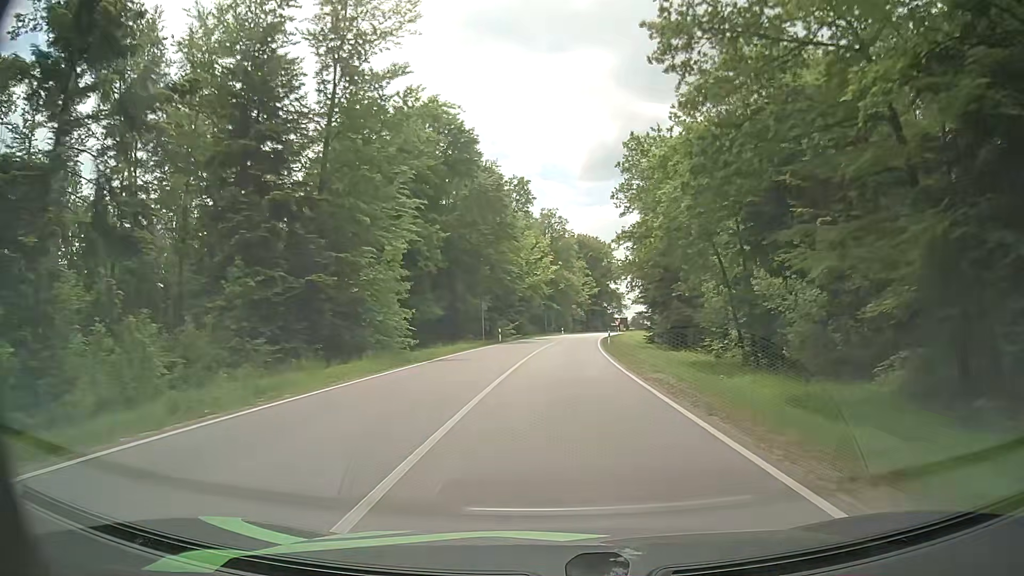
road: secondary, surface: asphalt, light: Day
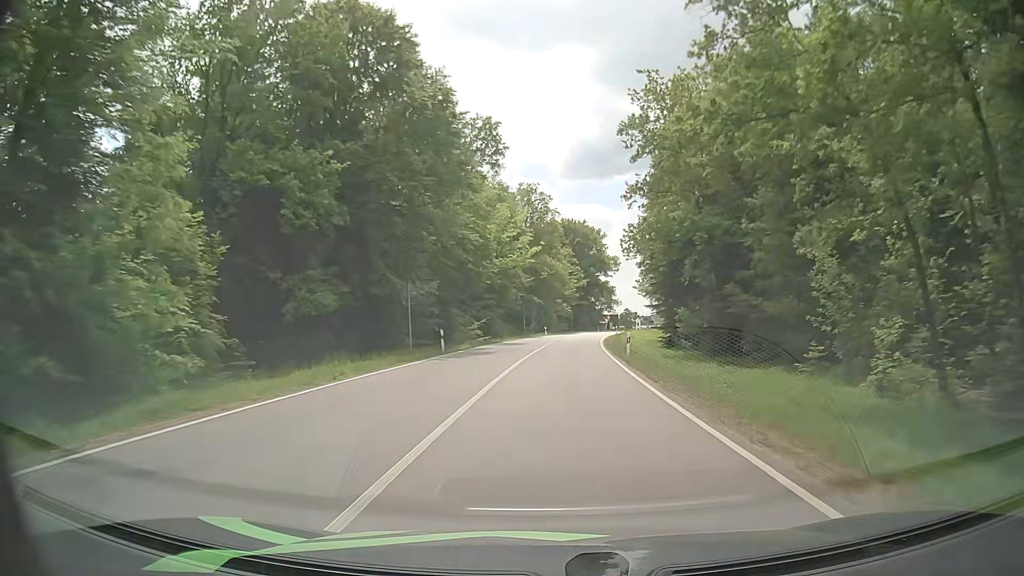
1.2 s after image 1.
(+0.4, +21.3) m; +2°
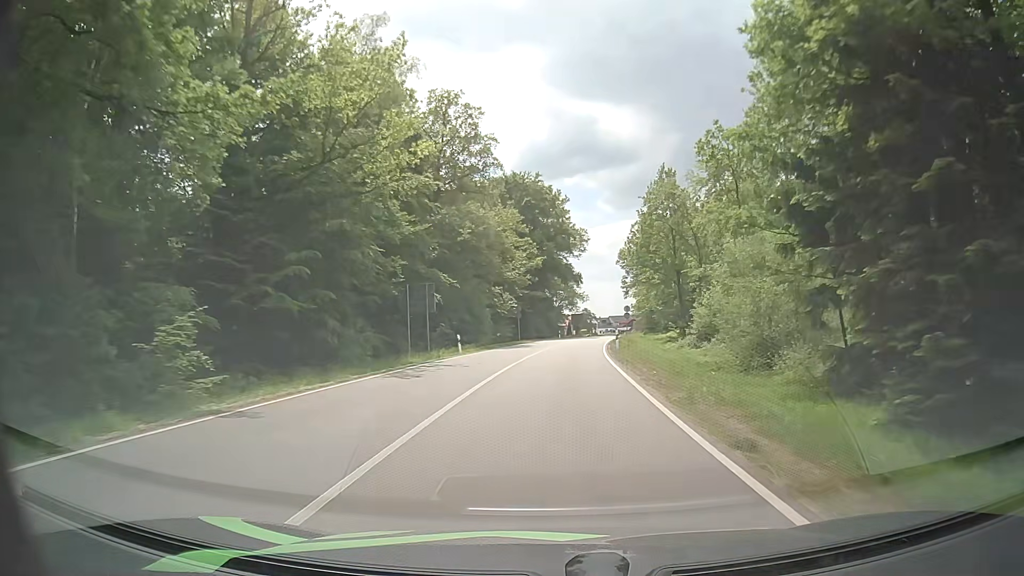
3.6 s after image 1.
(+1.4, +43.6) m; +4°
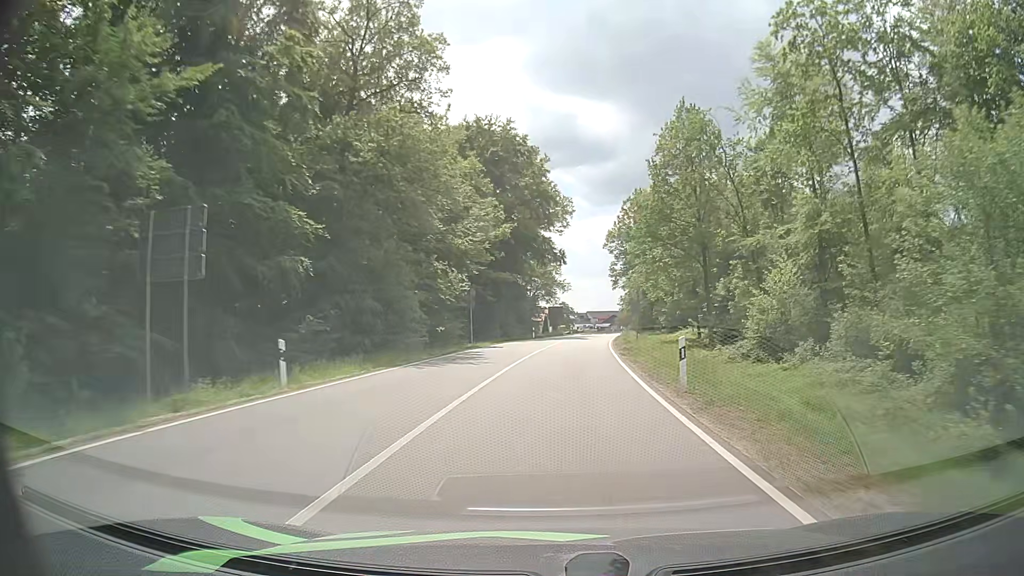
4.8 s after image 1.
(+0.3, +21.8) m; +2°
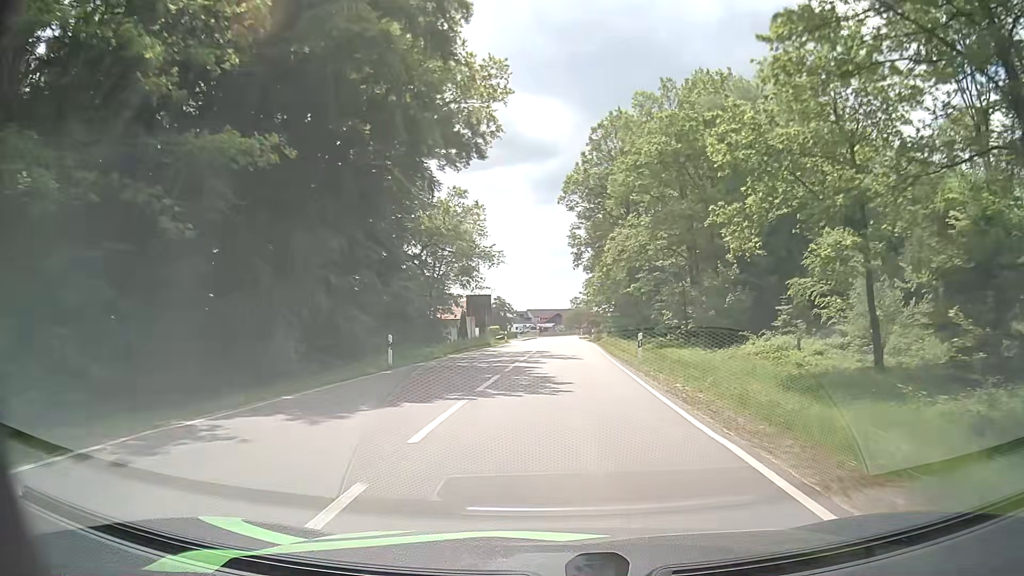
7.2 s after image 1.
(+1.6, +40.9) m; +5°
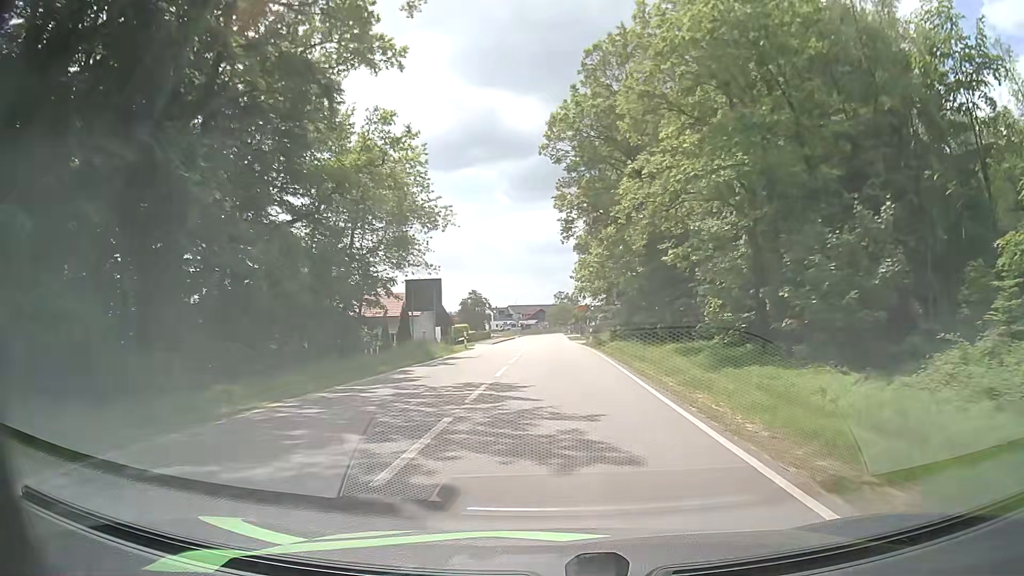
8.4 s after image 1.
(+0.3, +19.1) m; +1°
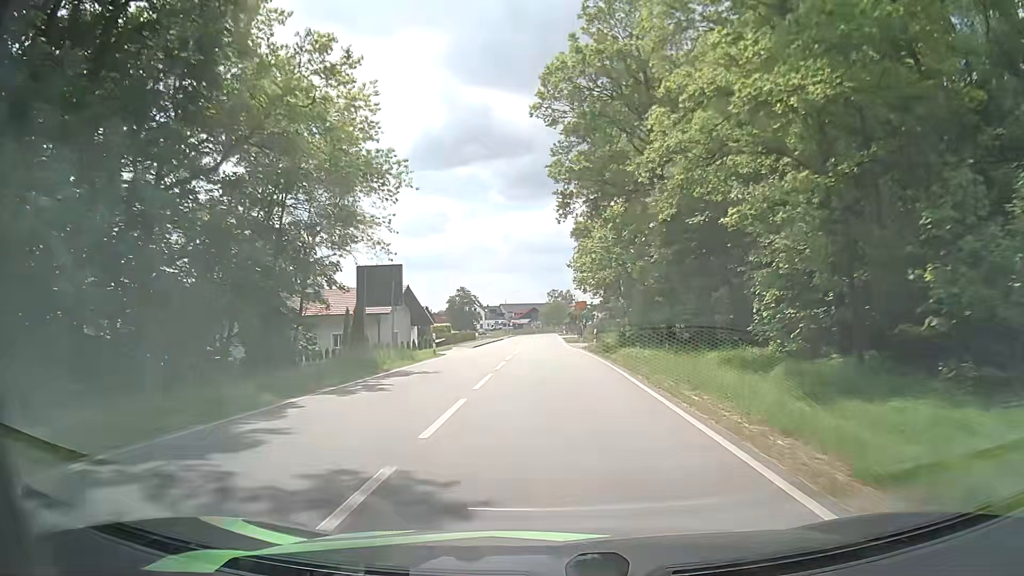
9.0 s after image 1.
(+0.2, +9.2) m; +1°
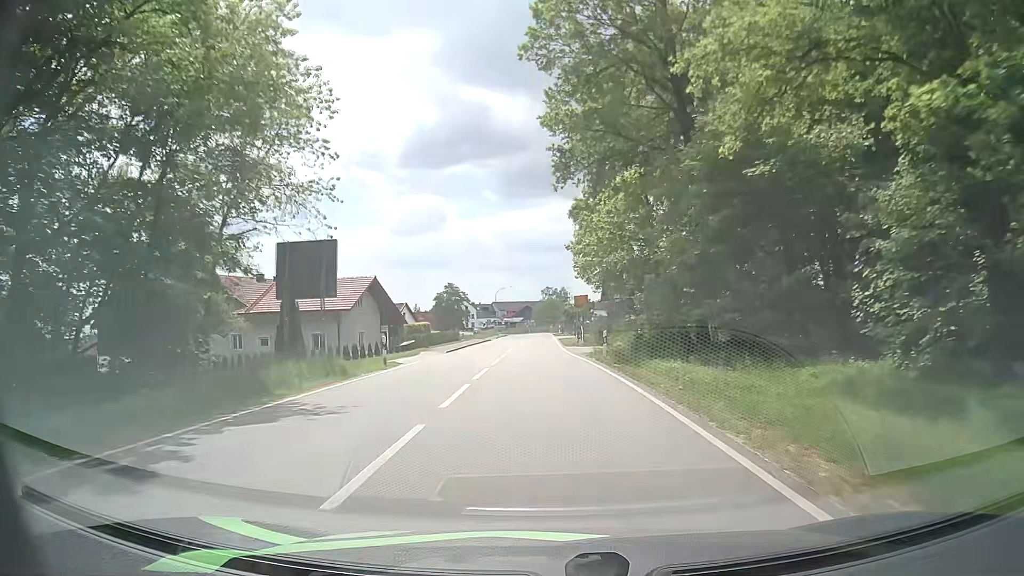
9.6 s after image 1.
(0.0, +9.0) m; 0°
(0, +10) (0, +20) (0, +30) (0, +40) (-1, +50) (-1, +60) (-1, +70) (-1, +80) (-1, +90) (-2, +100) m
